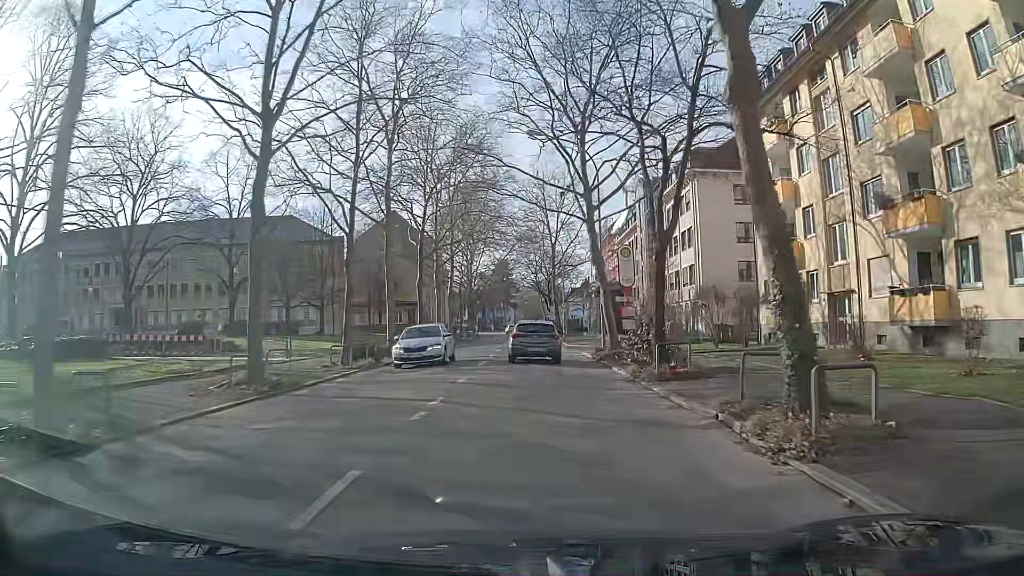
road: secondary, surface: asphalt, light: Day
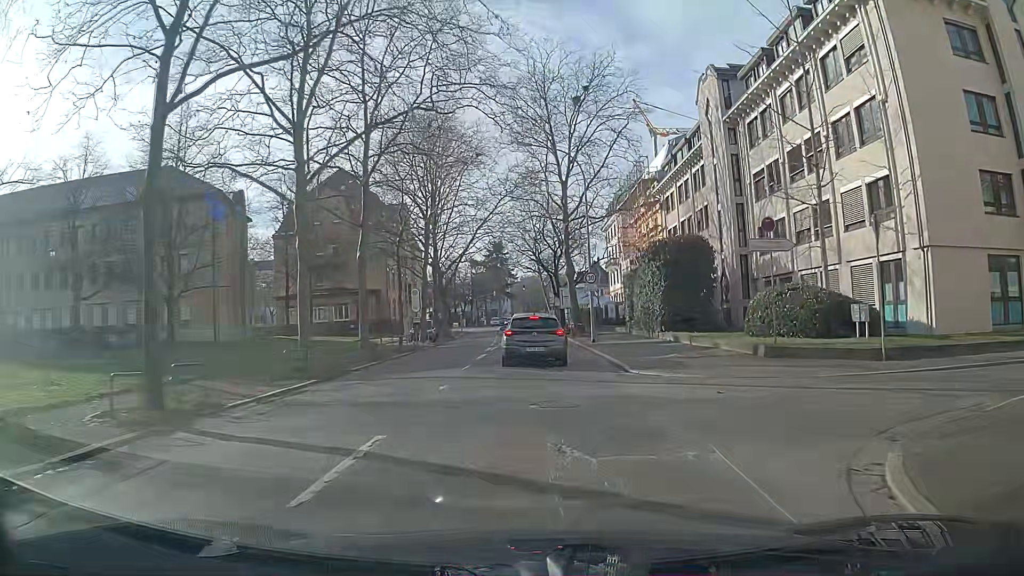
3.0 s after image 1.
(-0.1, +28.8) m; 0°
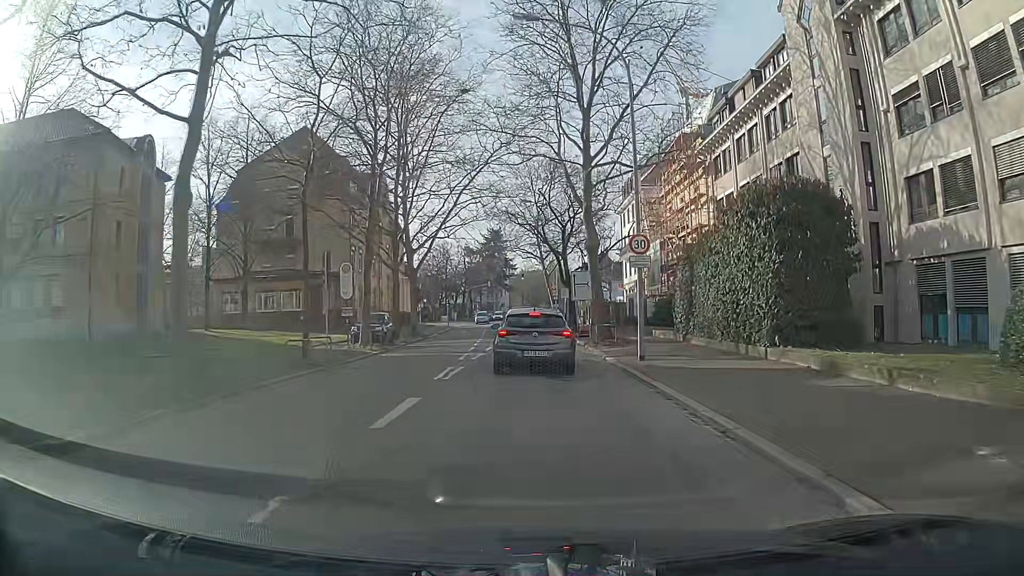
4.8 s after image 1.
(+0.2, +14.7) m; 0°
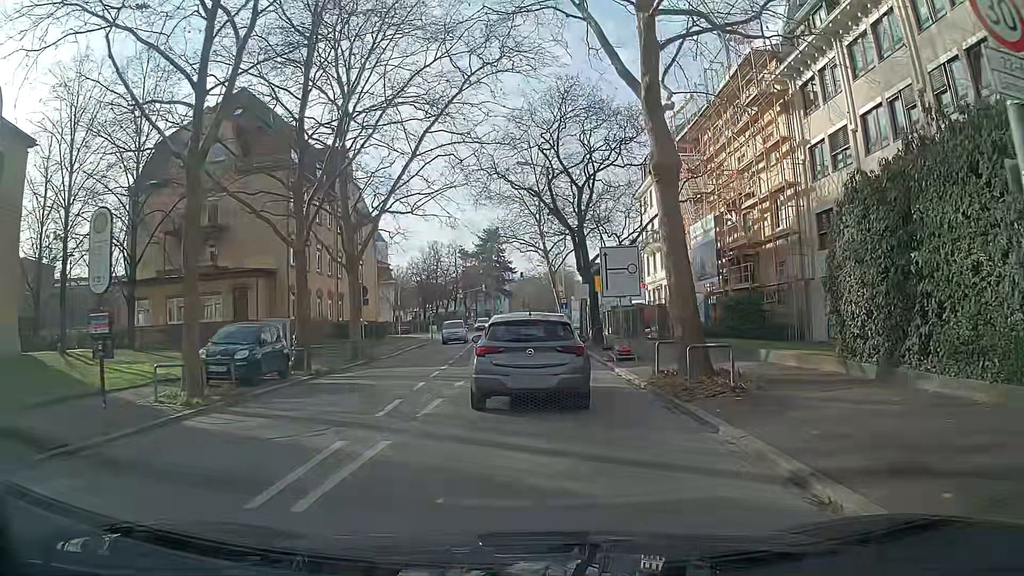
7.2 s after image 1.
(-0.1, +14.9) m; 0°
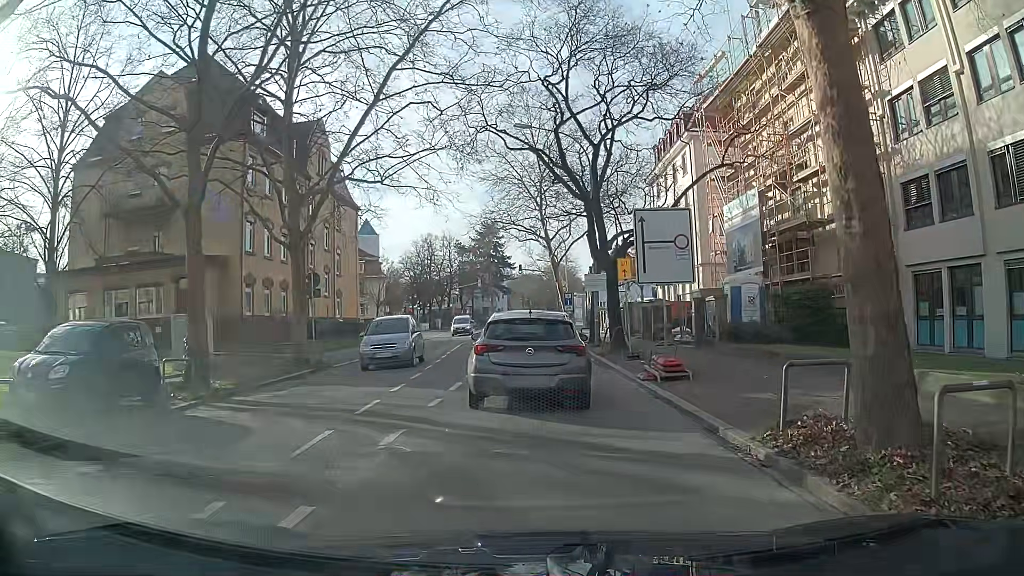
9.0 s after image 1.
(+0.1, +7.0) m; 0°
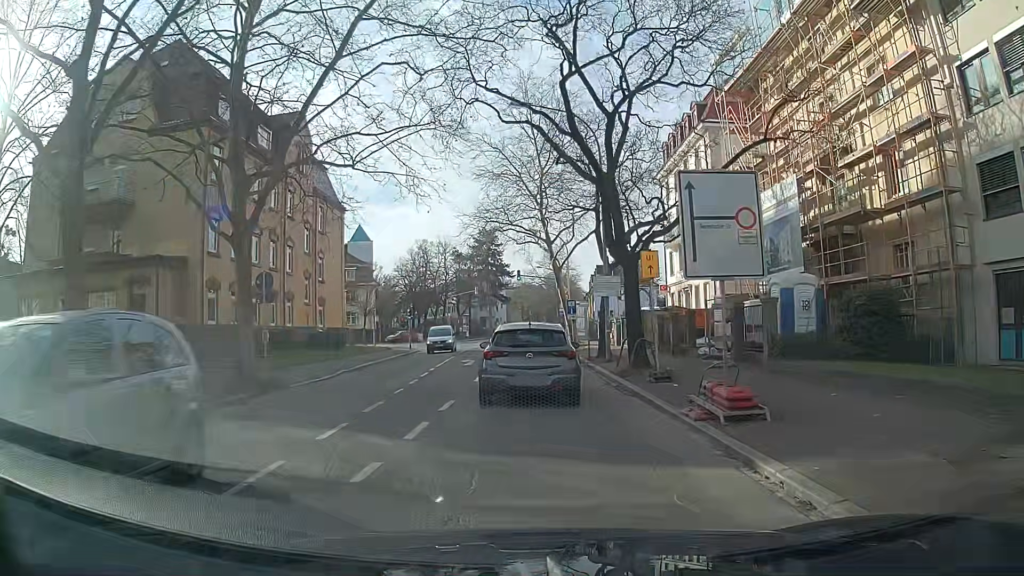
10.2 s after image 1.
(0.0, +4.7) m; 0°
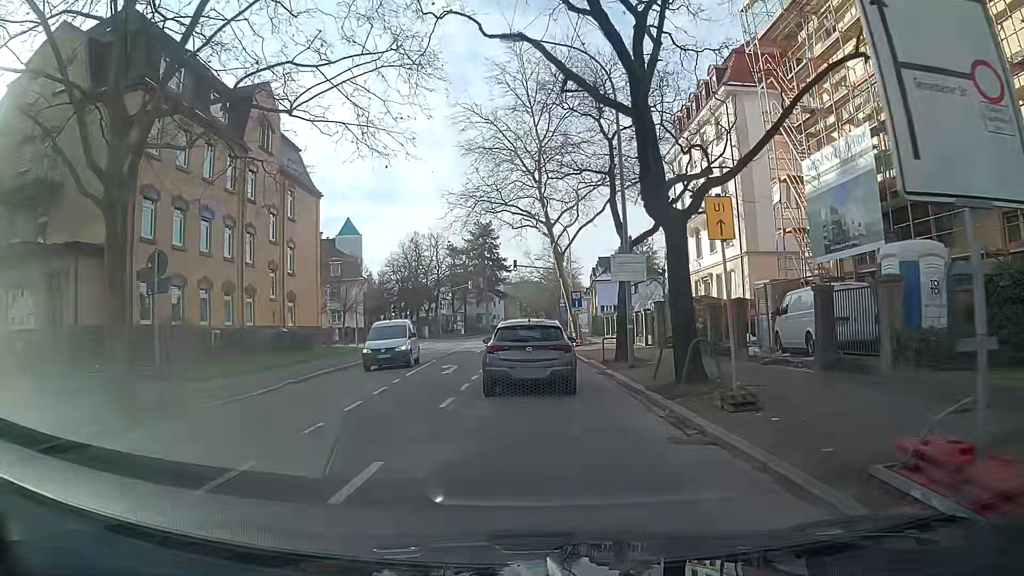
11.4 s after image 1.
(+0.1, +6.3) m; +1°
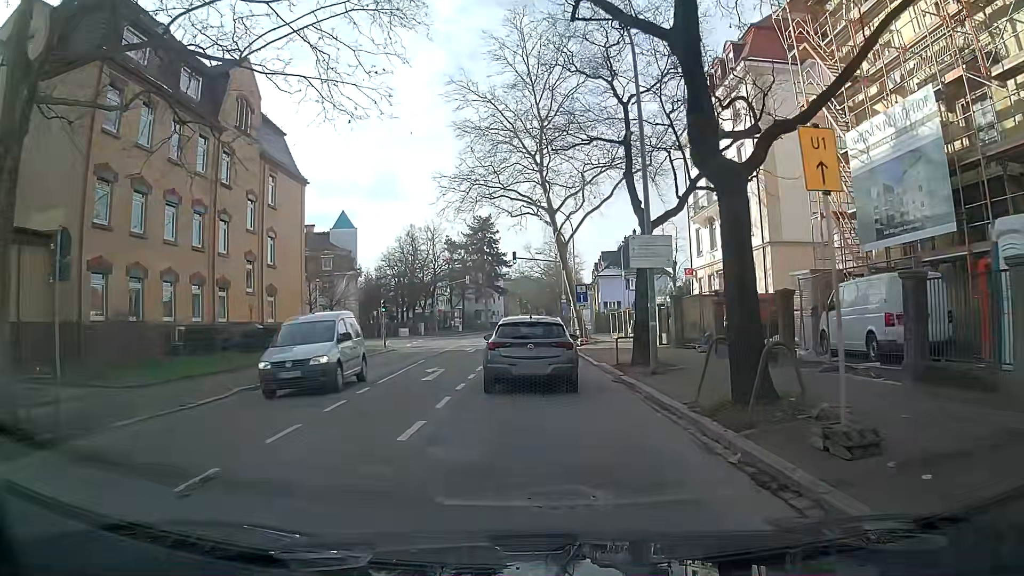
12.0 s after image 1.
(0.0, +3.6) m; 0°
